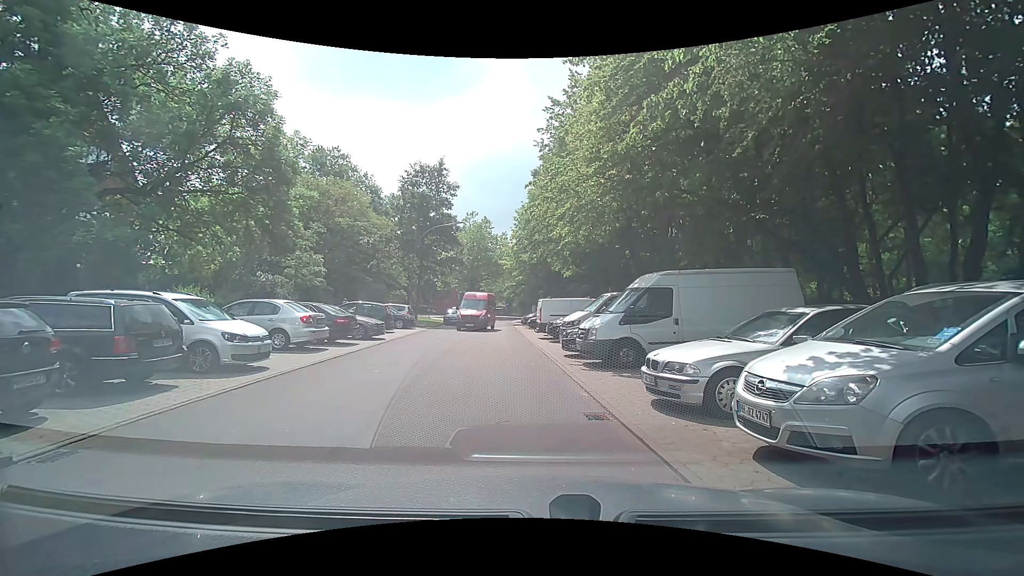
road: residential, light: Day
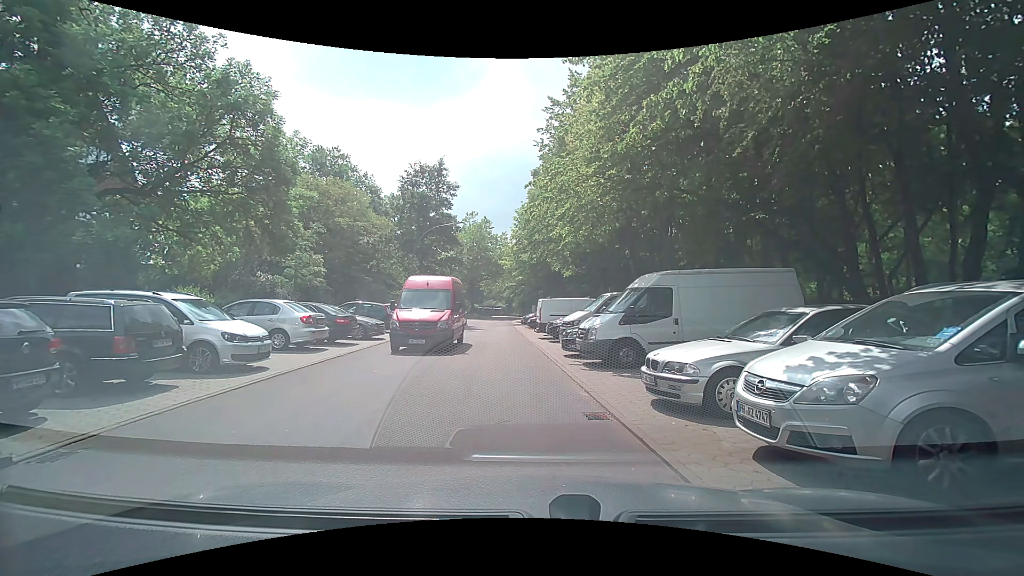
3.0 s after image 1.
(0.0, 0.0) m; 0°
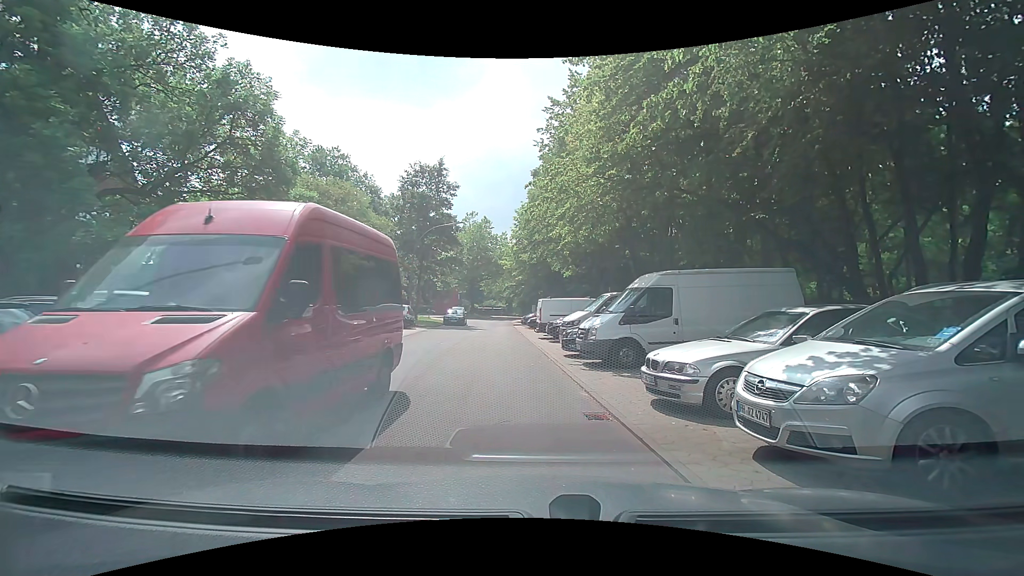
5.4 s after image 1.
(0.0, 0.0) m; 0°
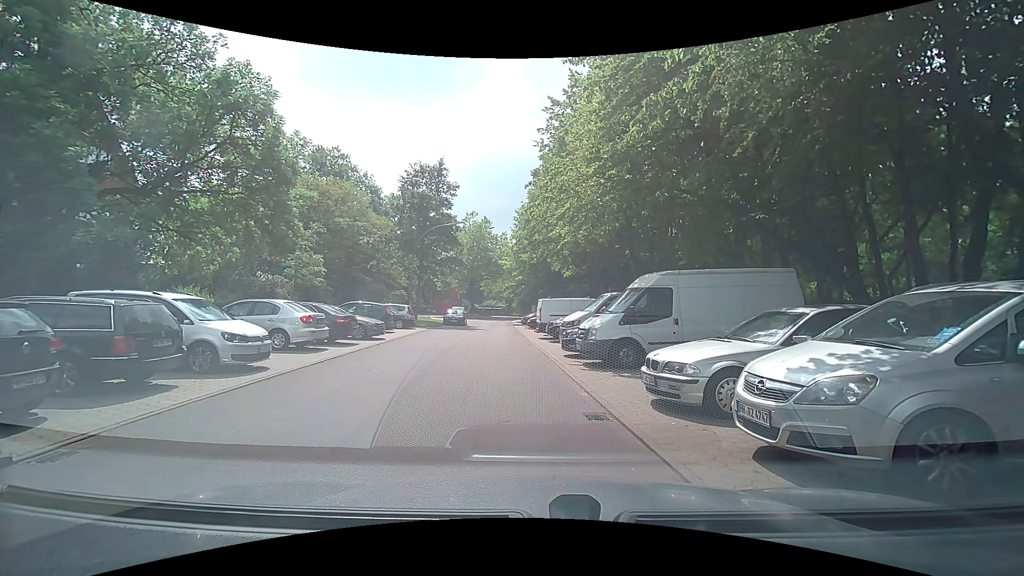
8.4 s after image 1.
(0.0, 0.0) m; 0°
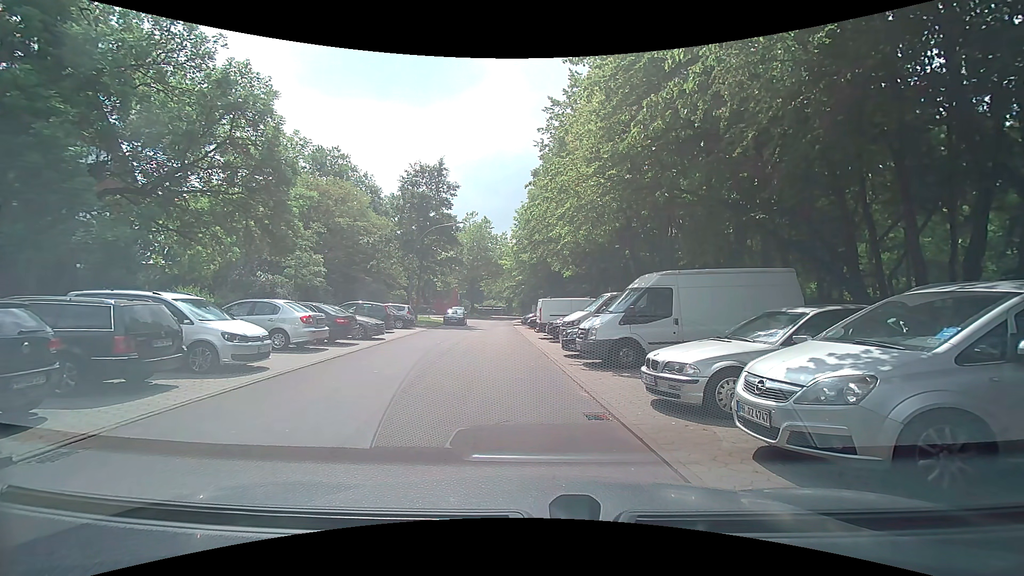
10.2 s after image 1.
(0.0, 0.0) m; 0°
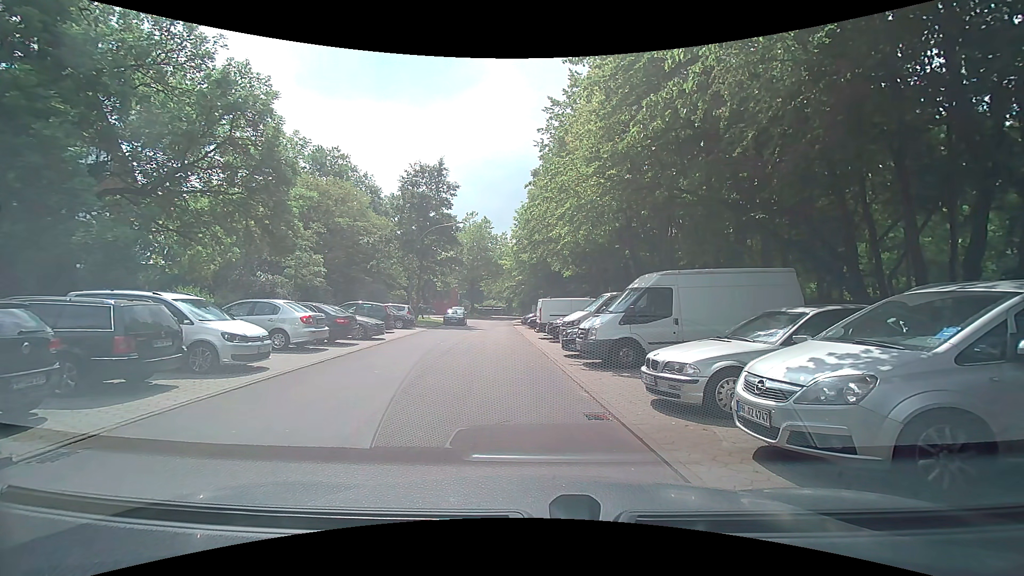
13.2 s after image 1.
(0.0, 0.0) m; 0°
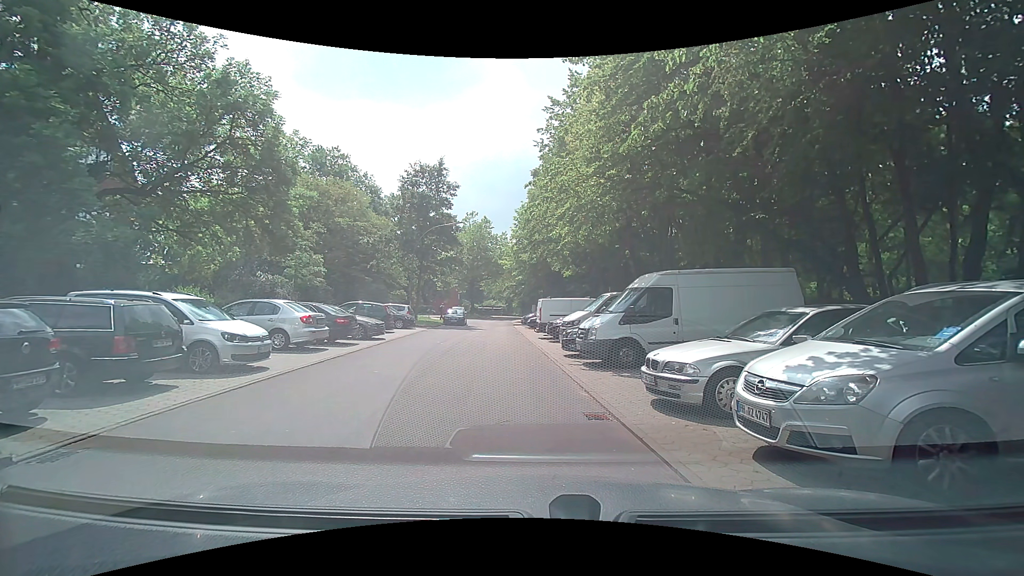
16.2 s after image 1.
(0.0, 0.0) m; 0°
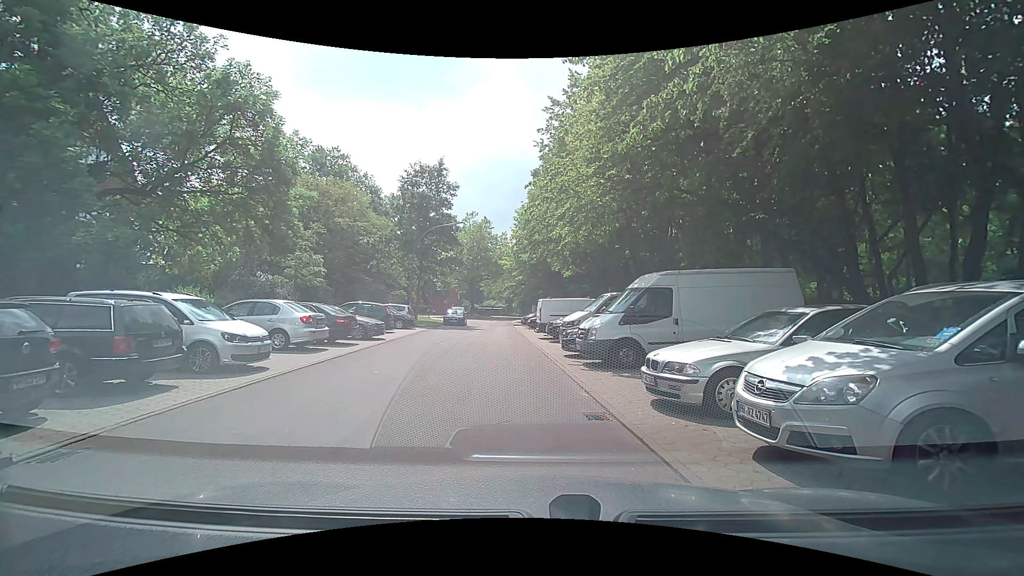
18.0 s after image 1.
(0.0, 0.0) m; 0°
